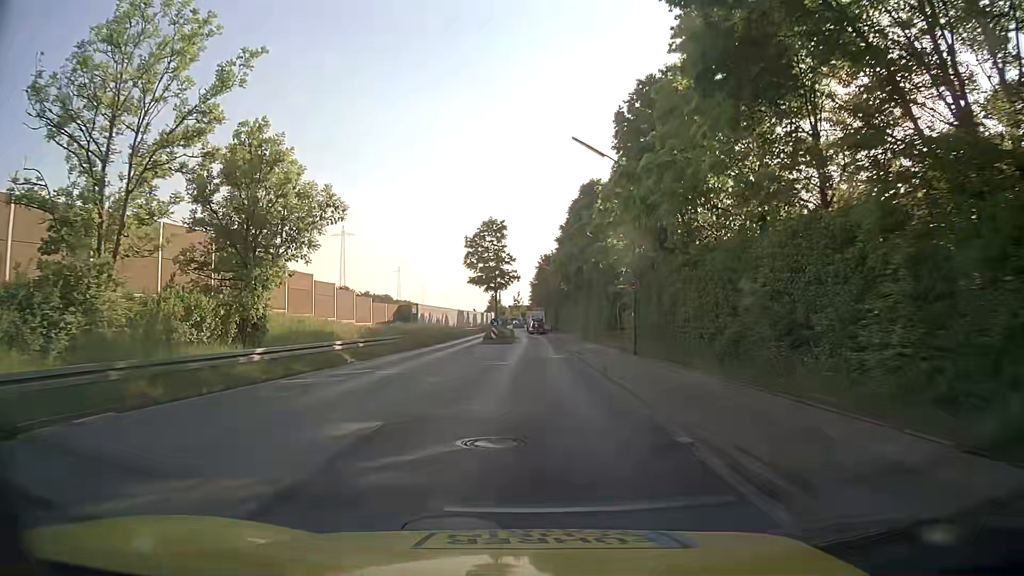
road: tertiary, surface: asphalt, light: Day
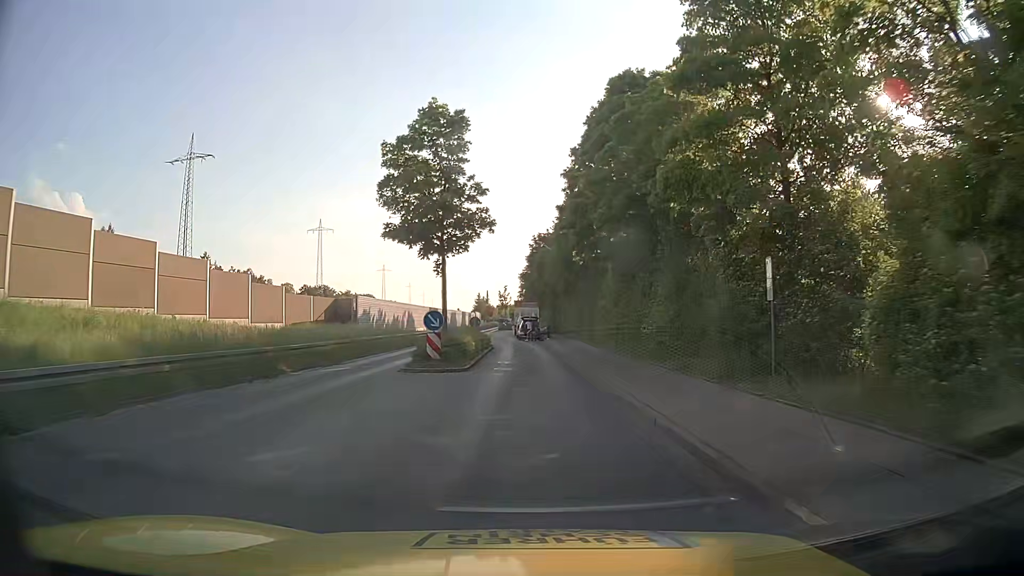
(+0.1, +25.7) m; +1°
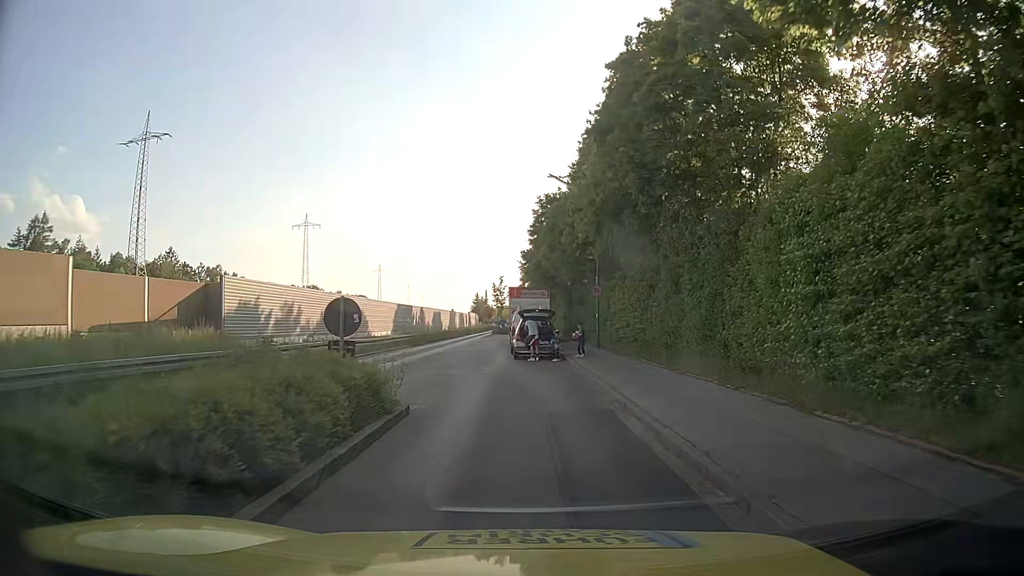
(-0.1, +27.0) m; 0°
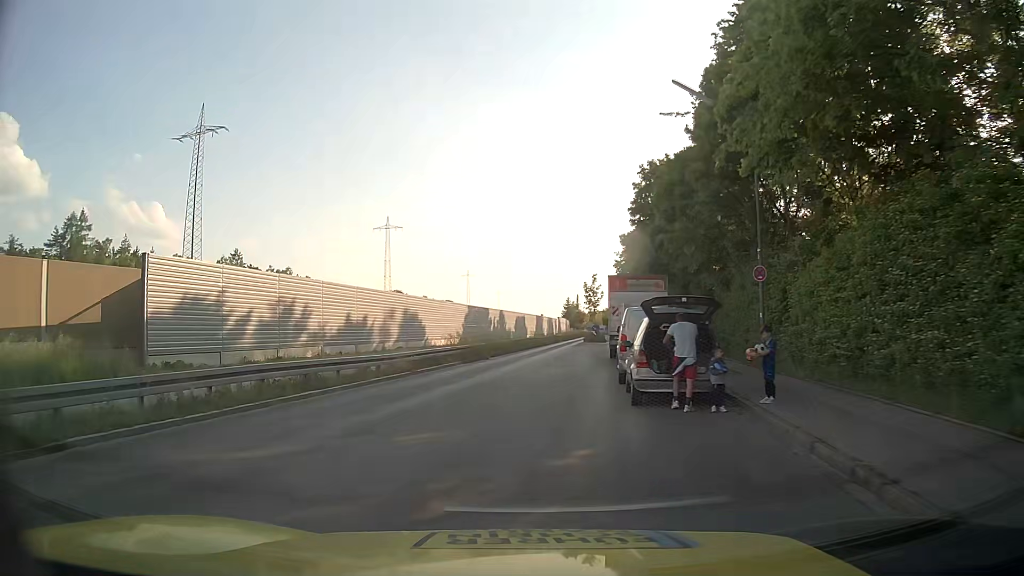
(-0.4, +13.5) m; -7°
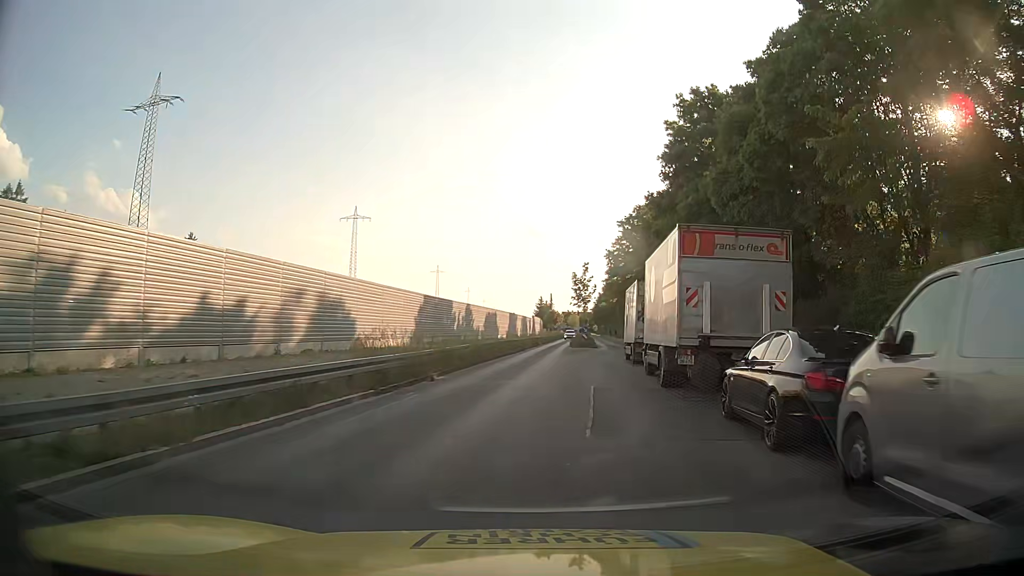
(-0.4, +15.3) m; +2°
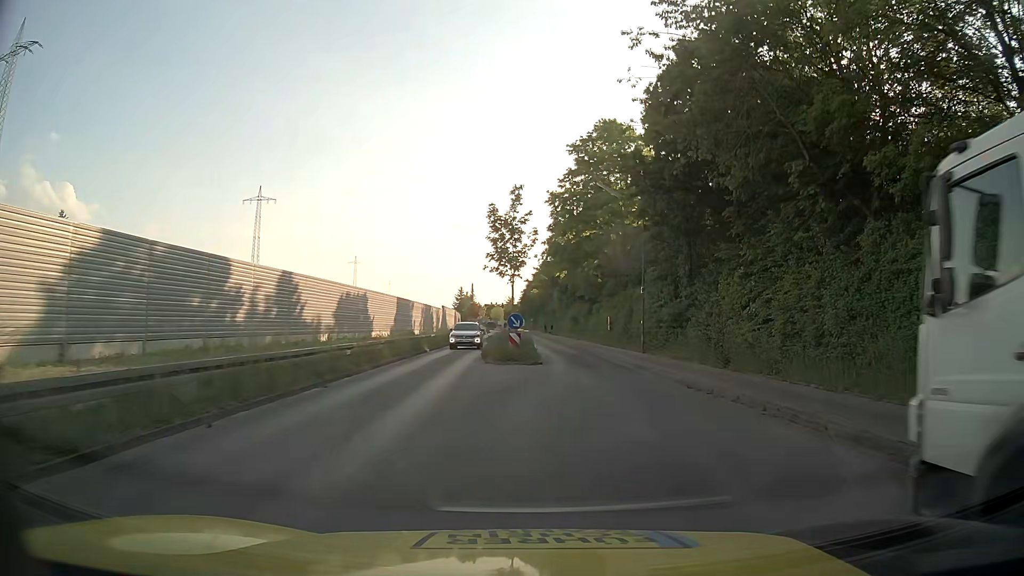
(+2.5, +31.9) m; +6°
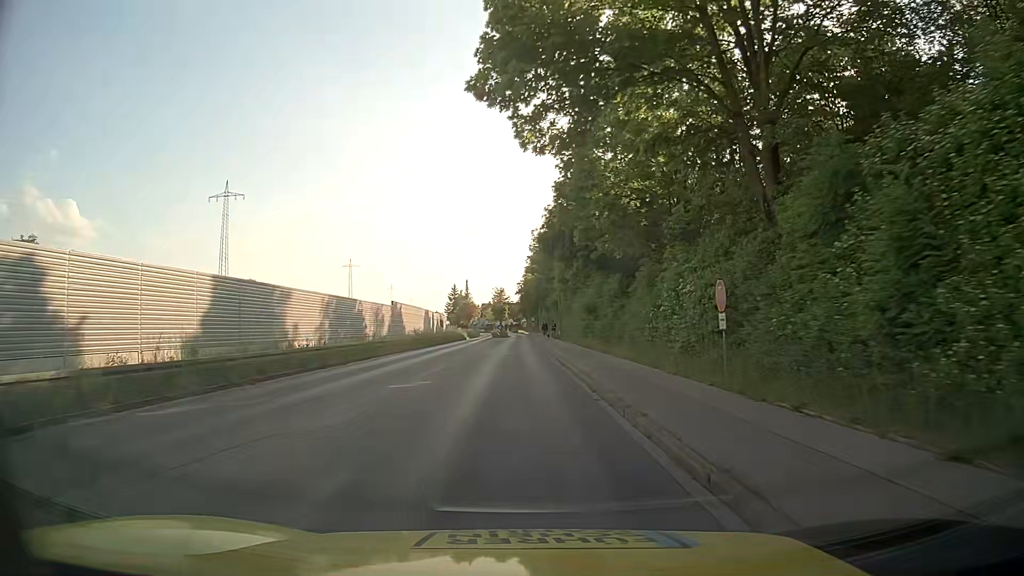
(+2.3, +33.5) m; -1°
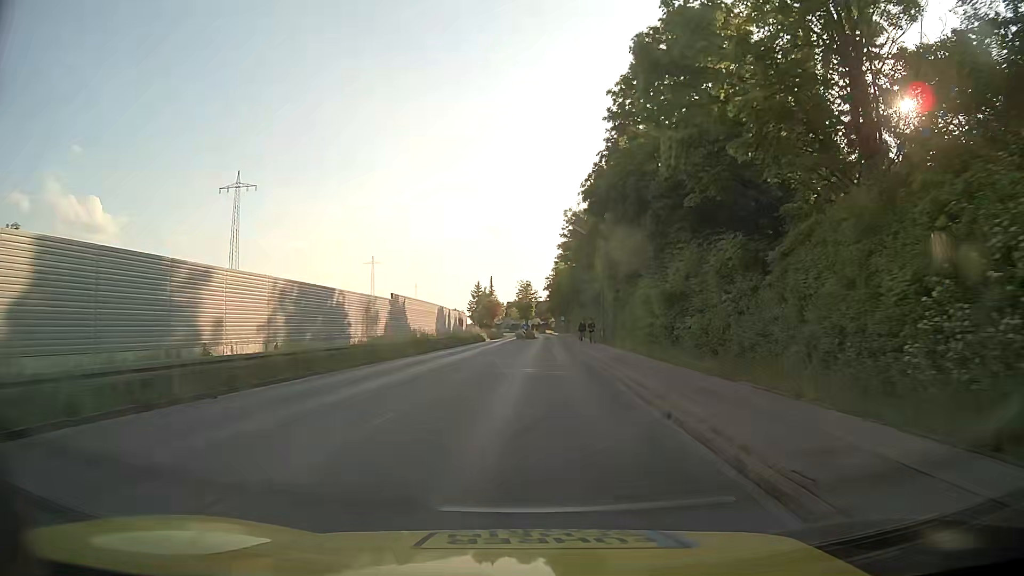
(-0.3, +13.7) m; -2°
(0, +10) (0, +20) (0, +30) (+1, +40) (+1, +50) (+2, +60) (+2, +70) (+2, +80) (+3, +90) (+3, +100) m
